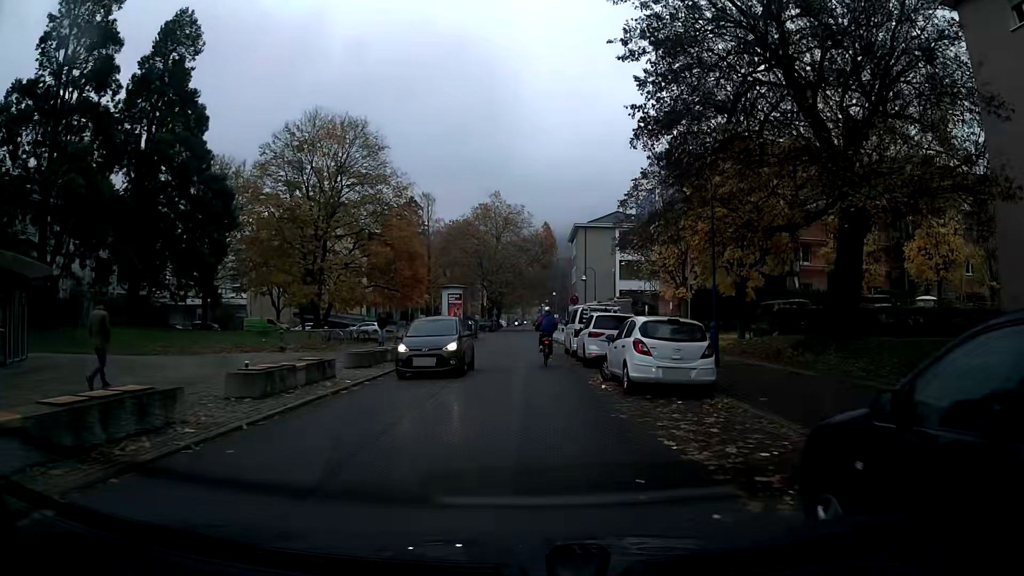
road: residential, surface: asphalt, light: Day
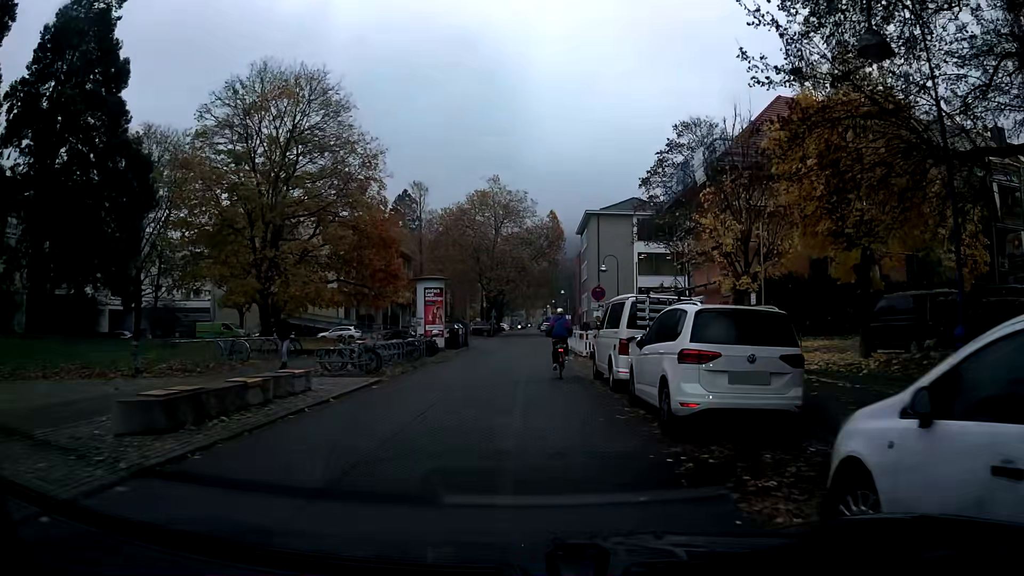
(-0.1, +11.7) m; 0°
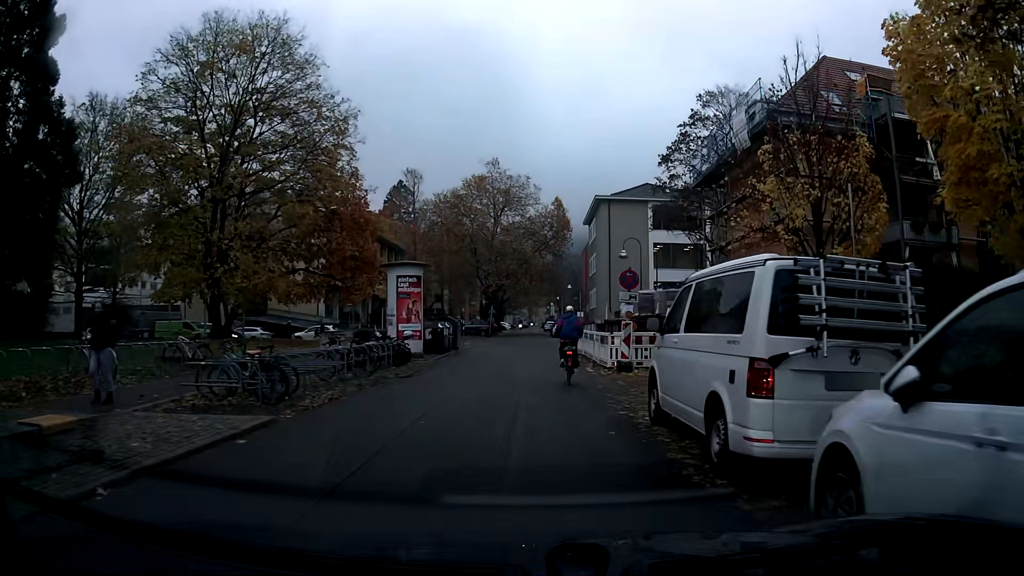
(0.0, +7.8) m; 0°
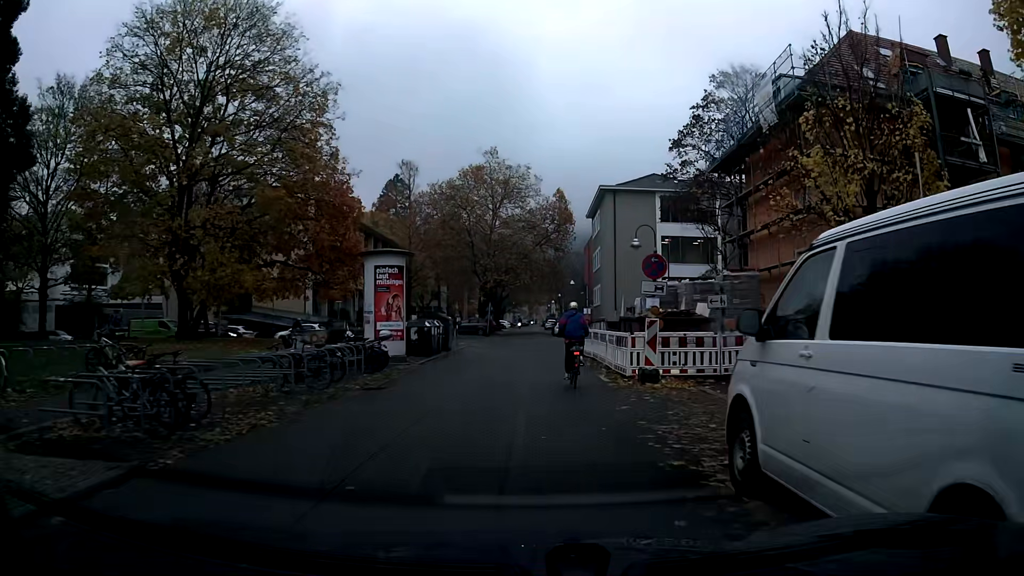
(0.0, +3.9) m; 0°
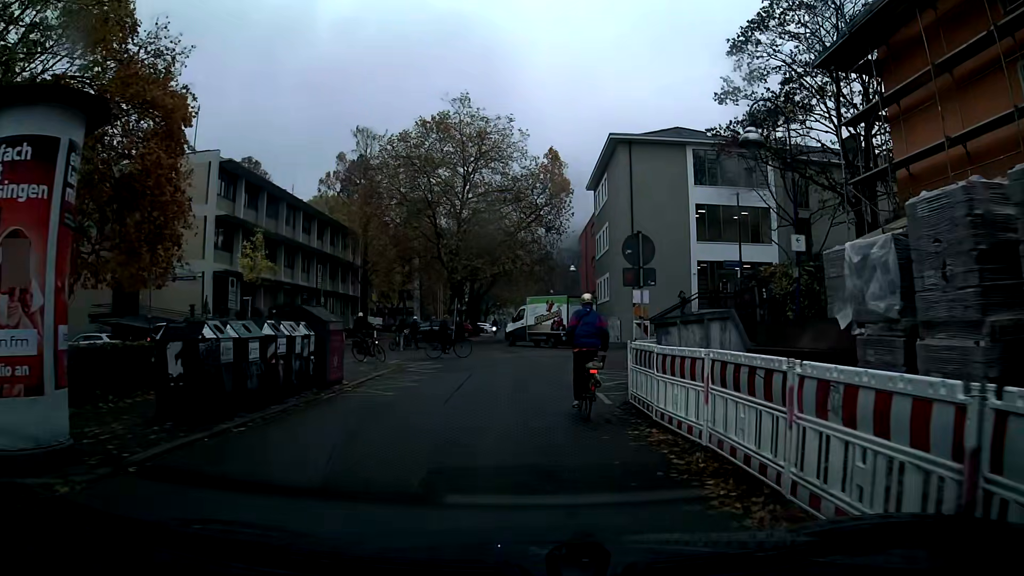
(+0.1, +17.4) m; 0°
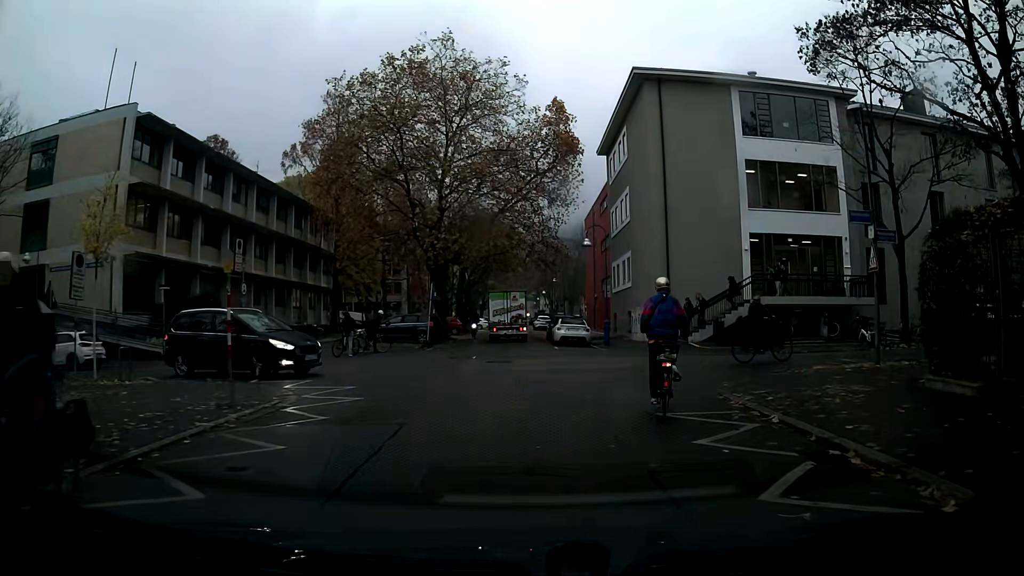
(0.0, +10.6) m; +2°
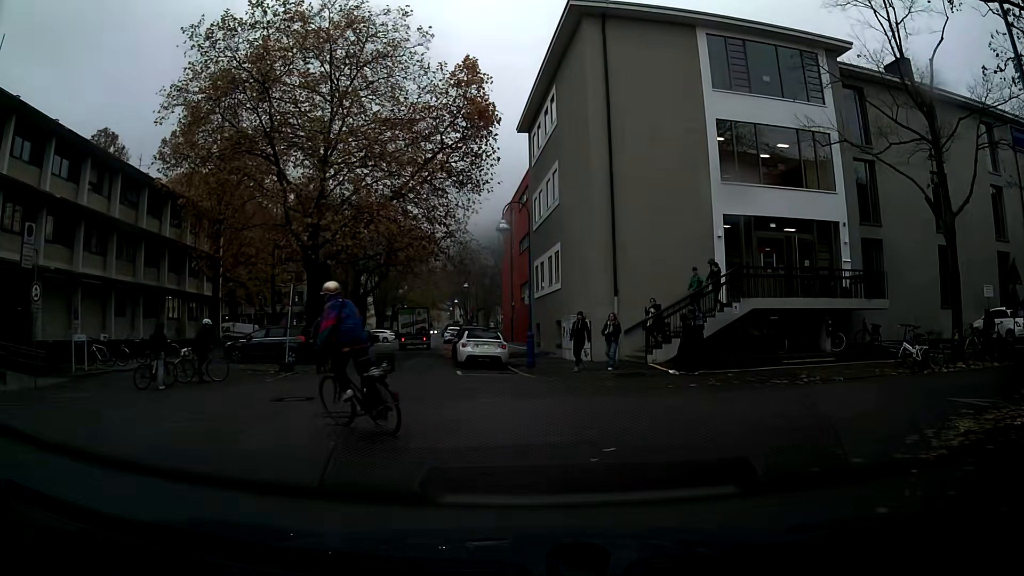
(+0.5, +8.6) m; +7°
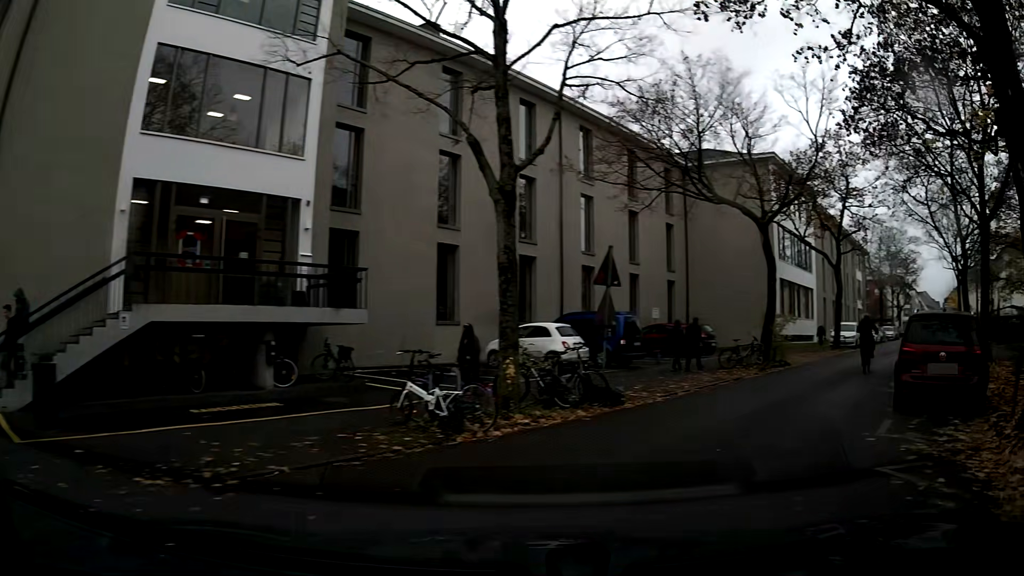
(+3.3, +8.0) m; +51°
